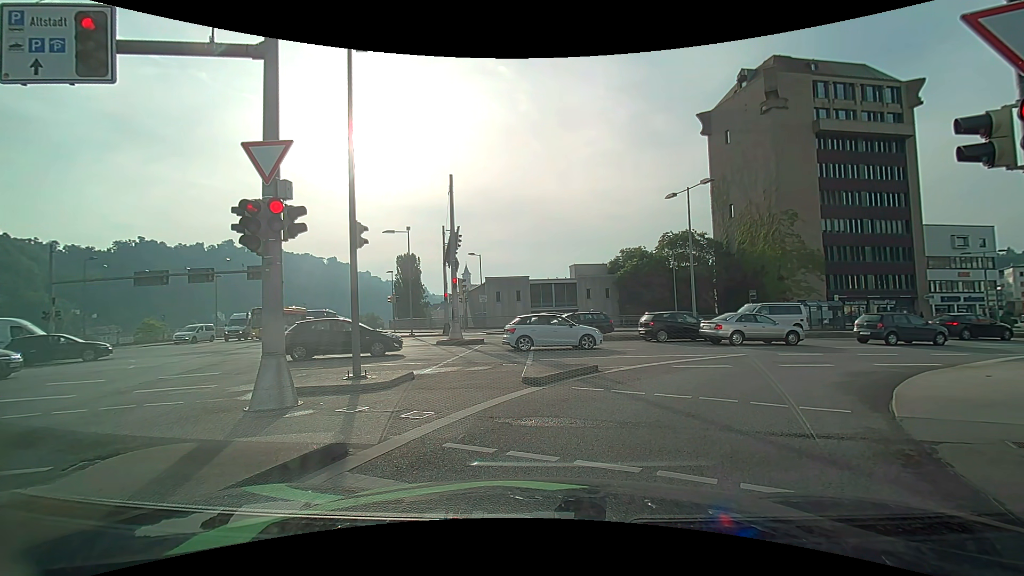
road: primary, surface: asphalt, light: Day
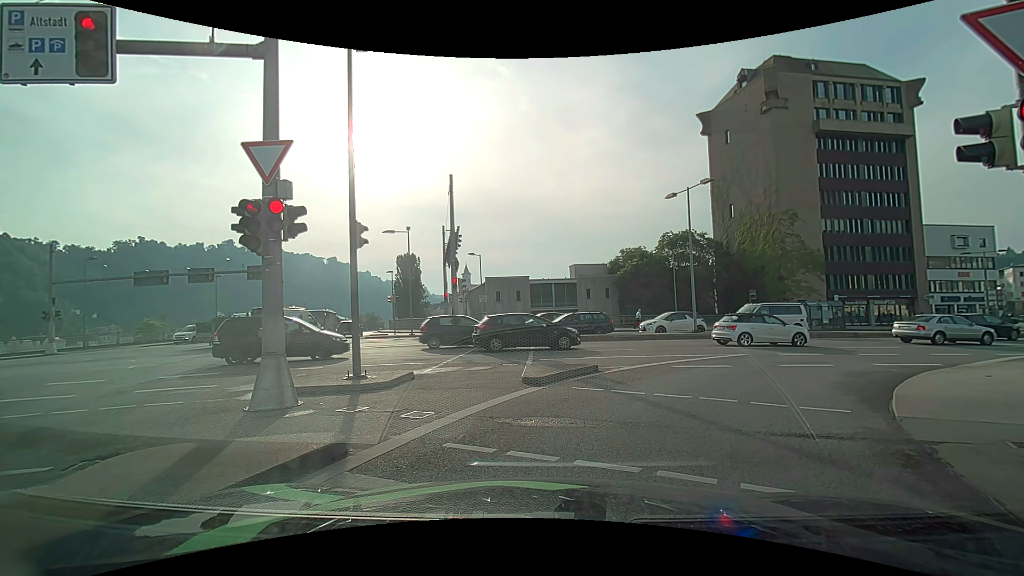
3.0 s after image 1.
(0.0, 0.0) m; 0°
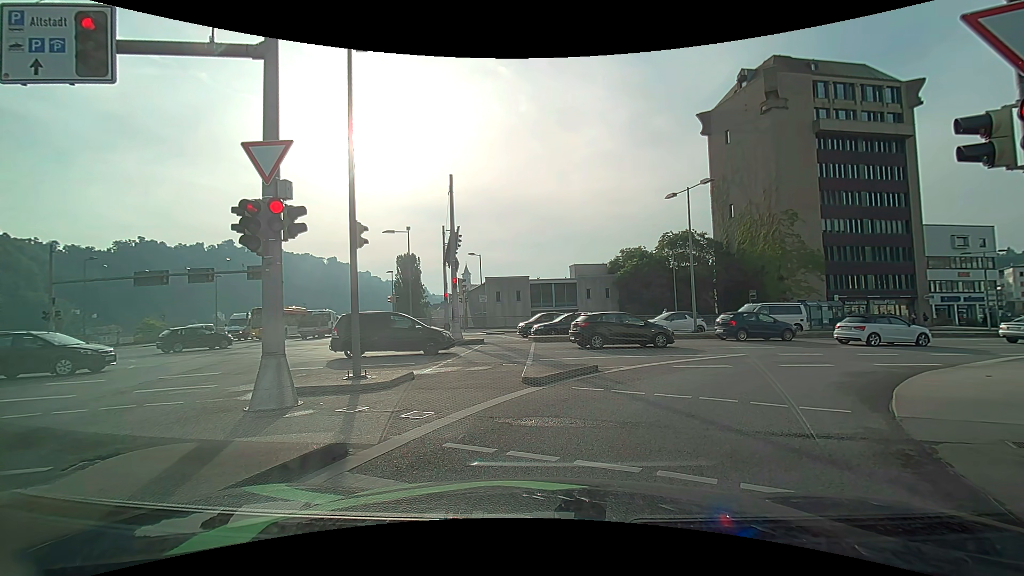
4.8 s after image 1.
(0.0, 0.0) m; 0°
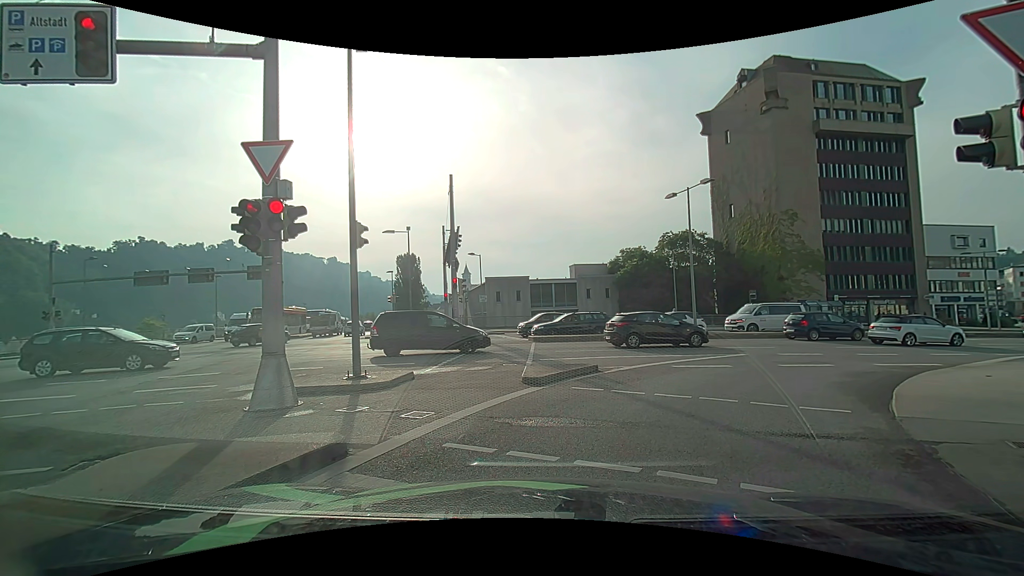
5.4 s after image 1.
(0.0, 0.0) m; 0°
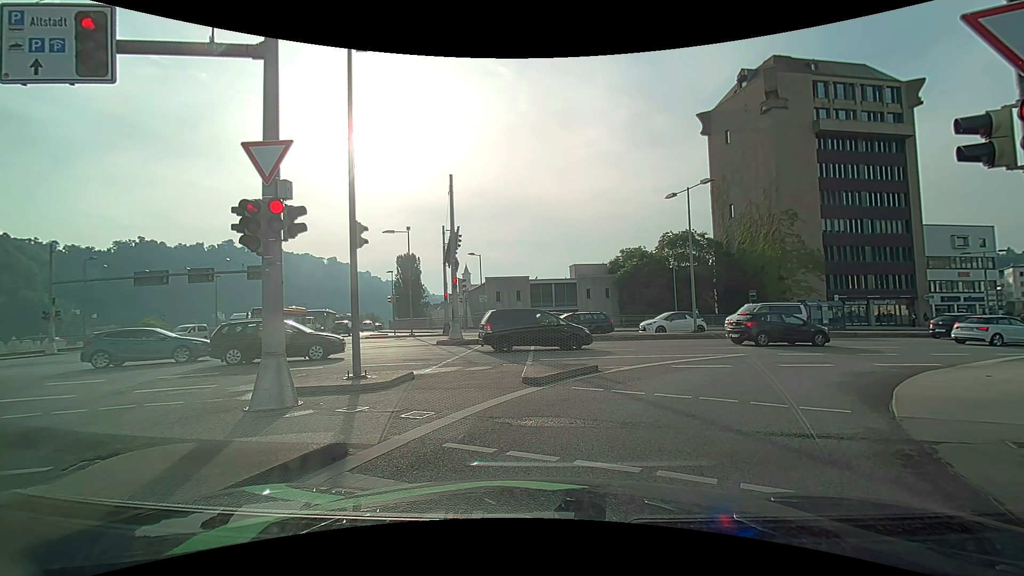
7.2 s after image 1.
(0.0, 0.0) m; 0°
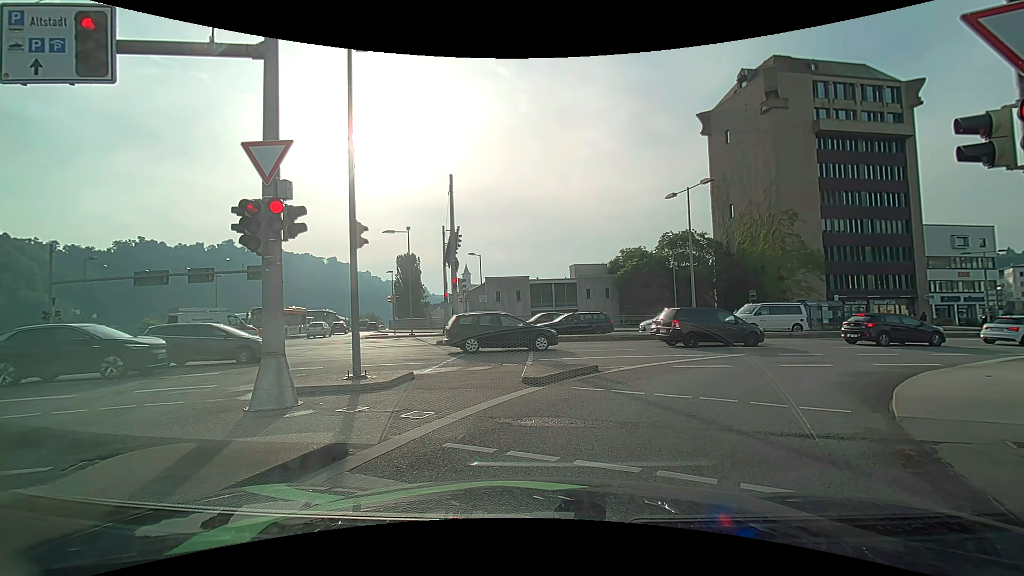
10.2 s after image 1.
(0.0, 0.0) m; 0°
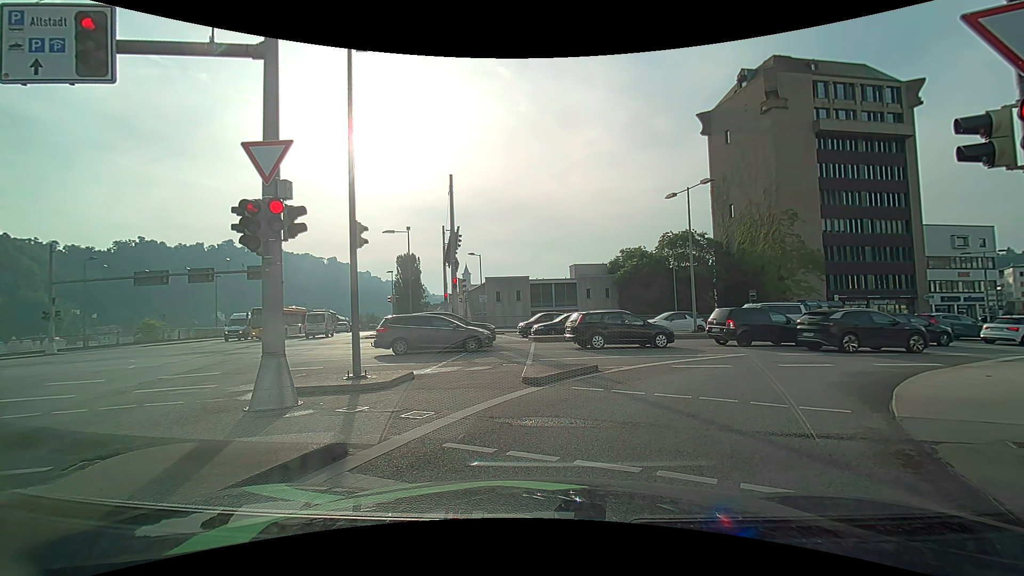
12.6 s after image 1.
(0.0, 0.0) m; 0°
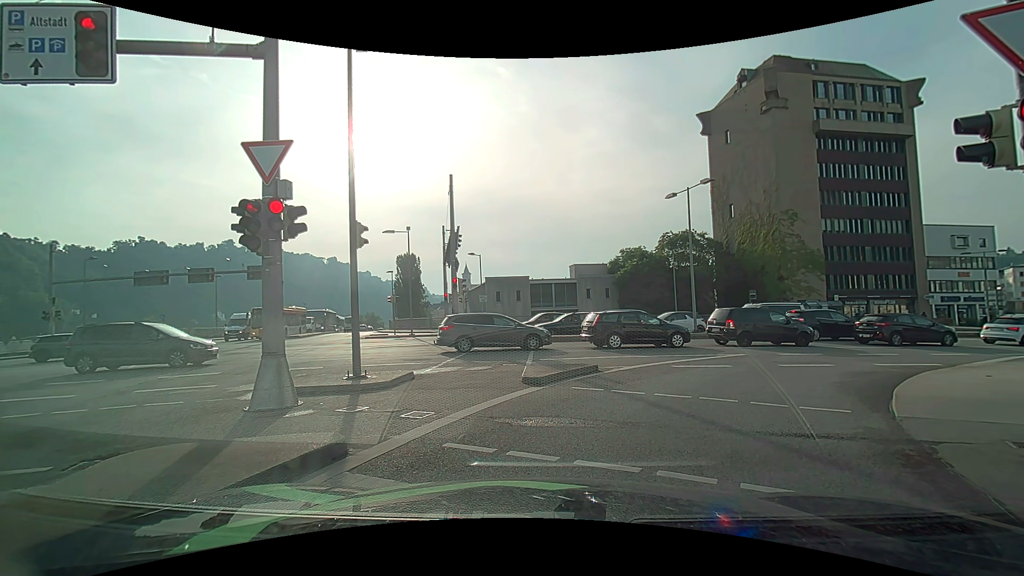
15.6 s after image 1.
(0.0, 0.0) m; 0°
